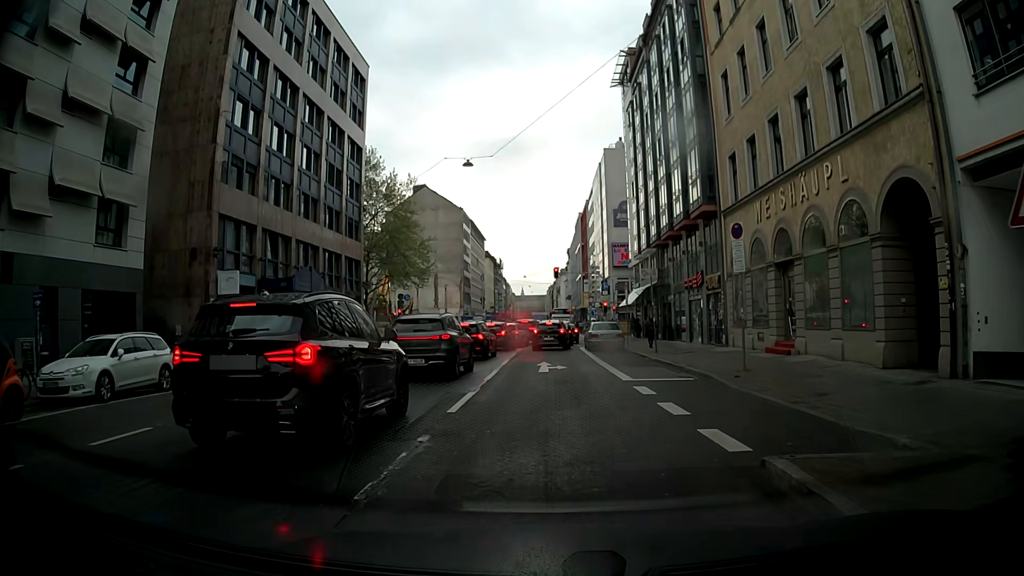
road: secondary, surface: asphalt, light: Day
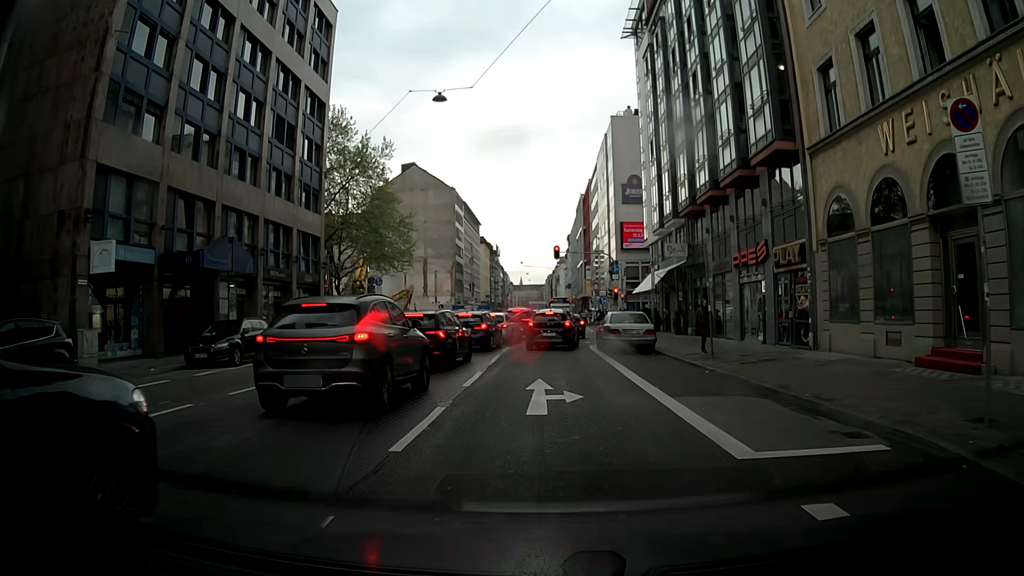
(+0.3, +9.7) m; +3°
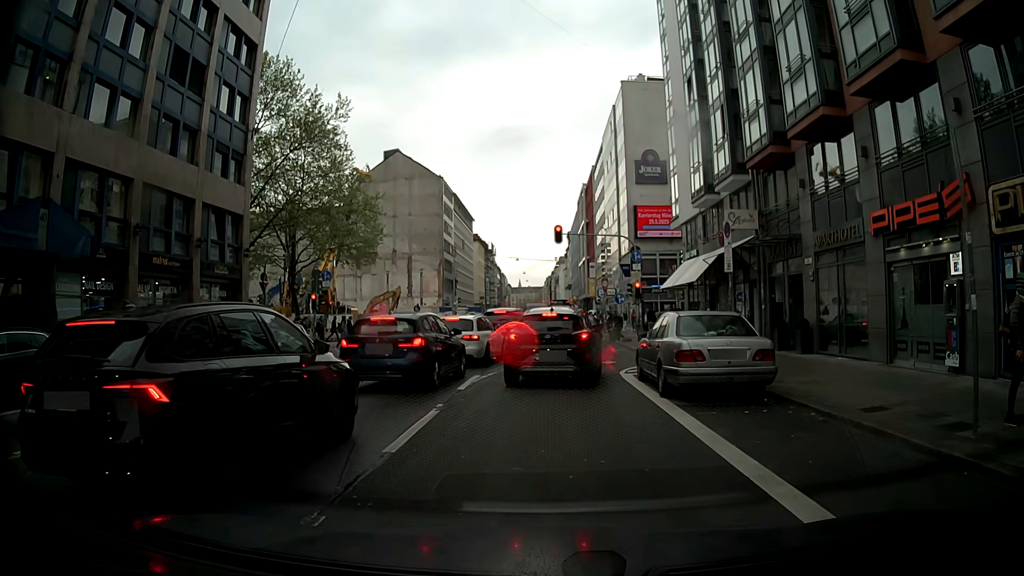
(-0.3, +11.8) m; -1°
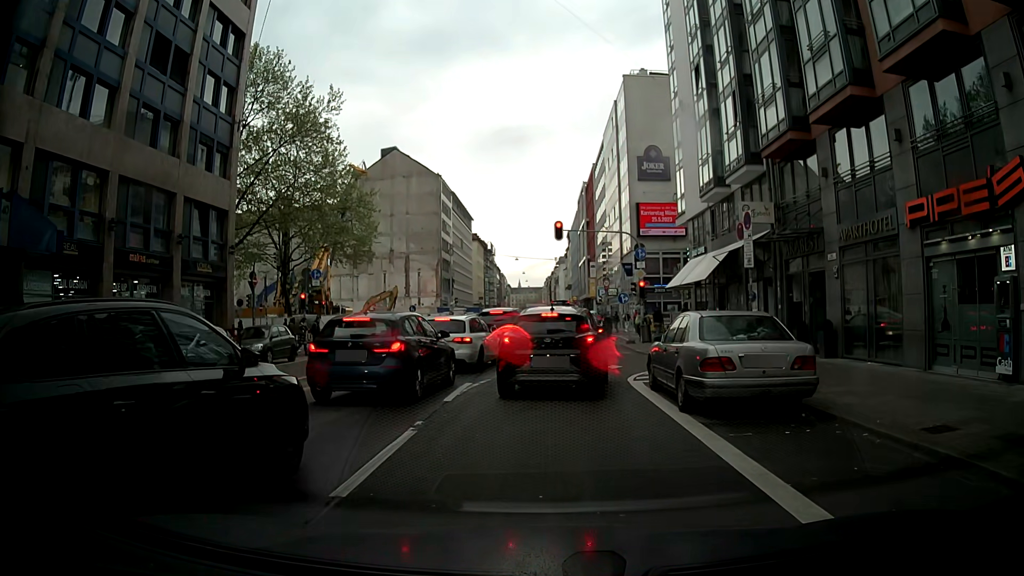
(0.0, +1.7) m; +1°
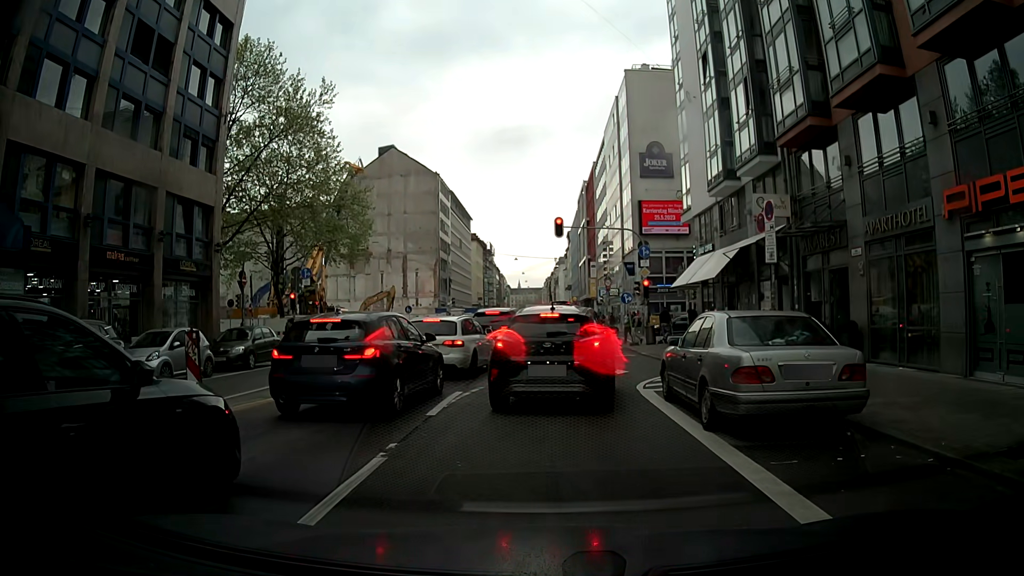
(0.0, +1.5) m; -2°
